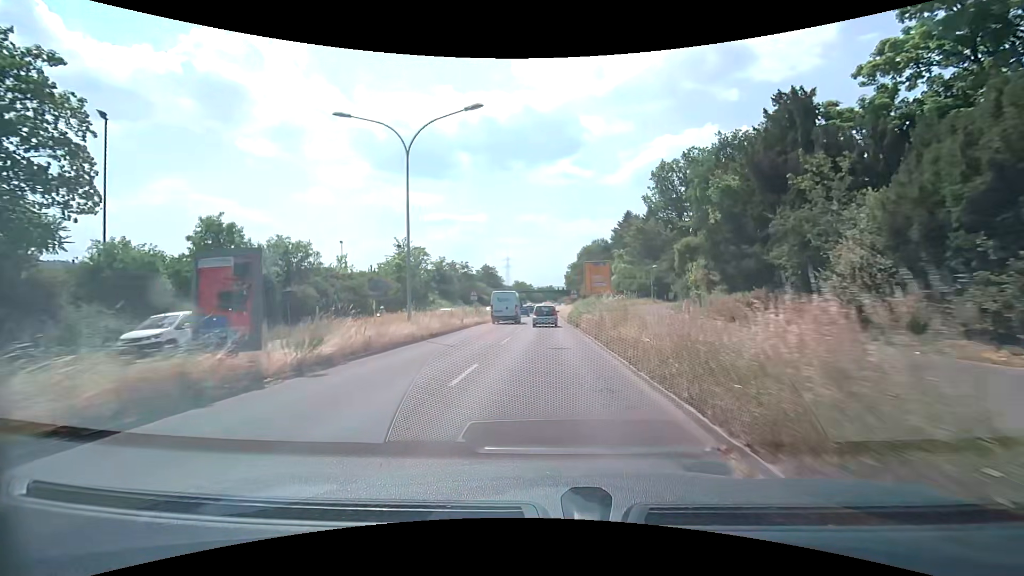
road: primary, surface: asphalt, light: Day
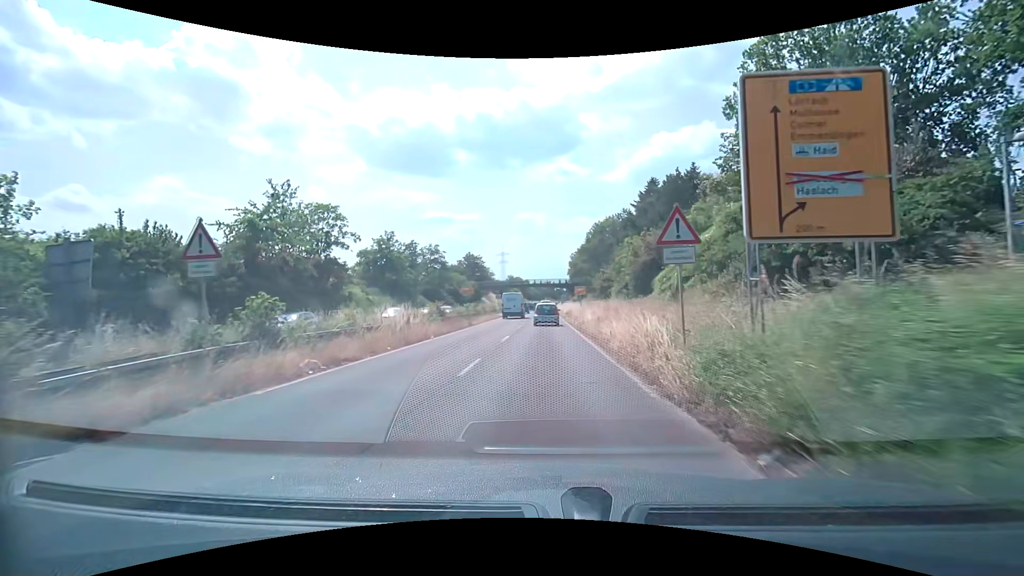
(+0.1, +35.4) m; 0°
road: trunk
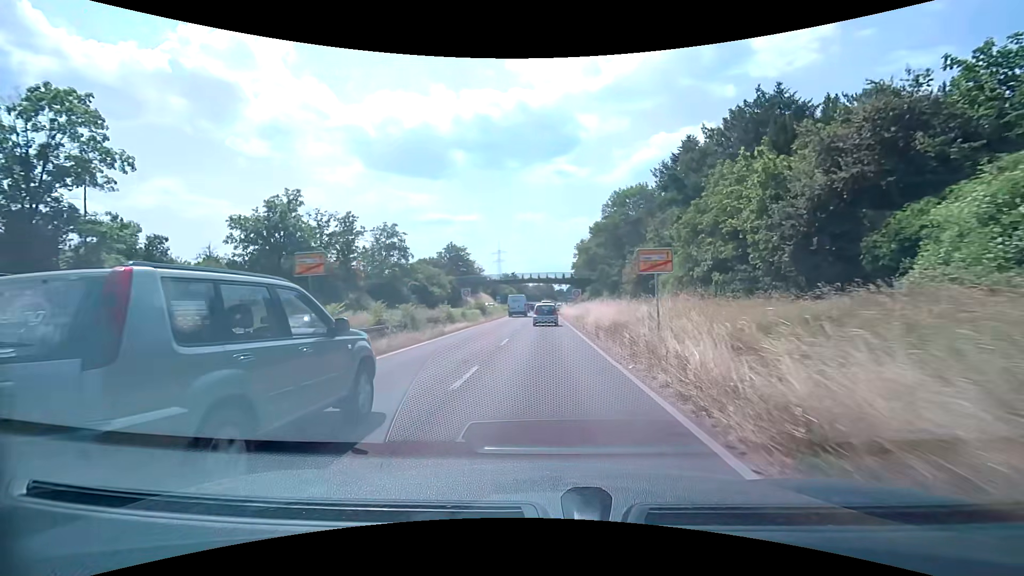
(0.0, +28.1) m; 0°
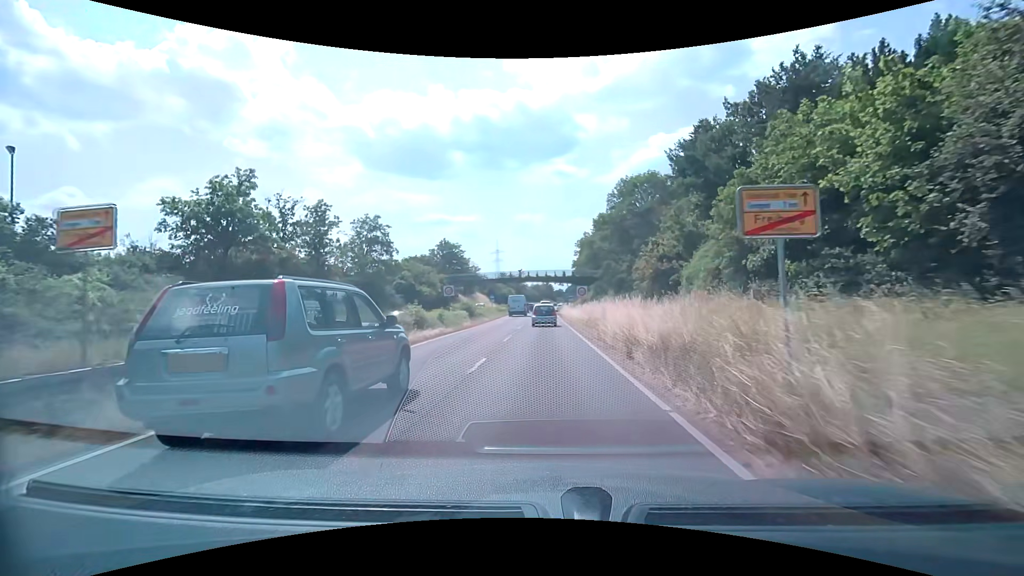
(0.0, +7.1) m; 0°
